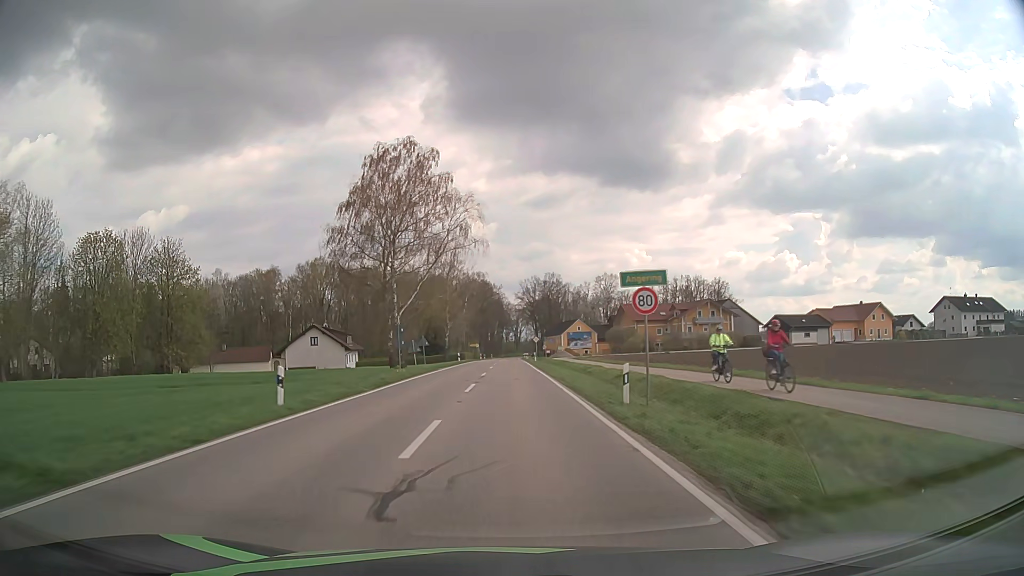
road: tertiary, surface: asphalt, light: Day
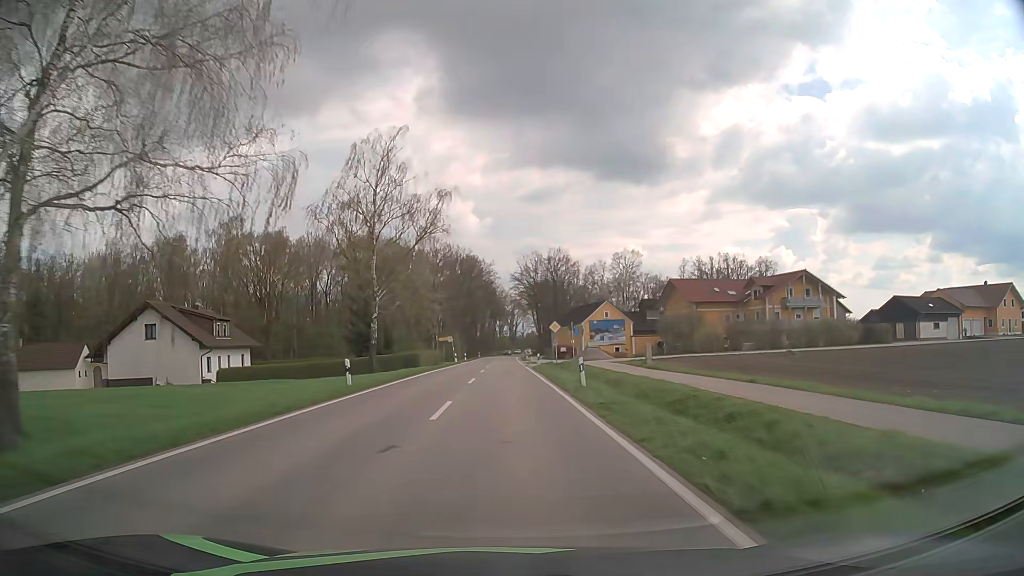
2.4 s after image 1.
(+0.2, +44.3) m; +1°
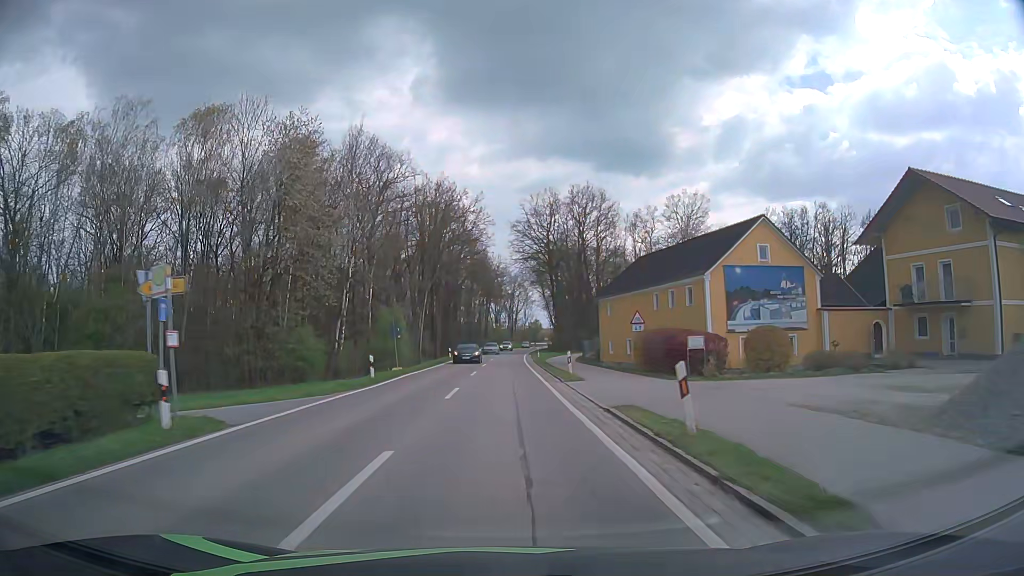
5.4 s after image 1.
(-0.1, +57.6) m; 0°
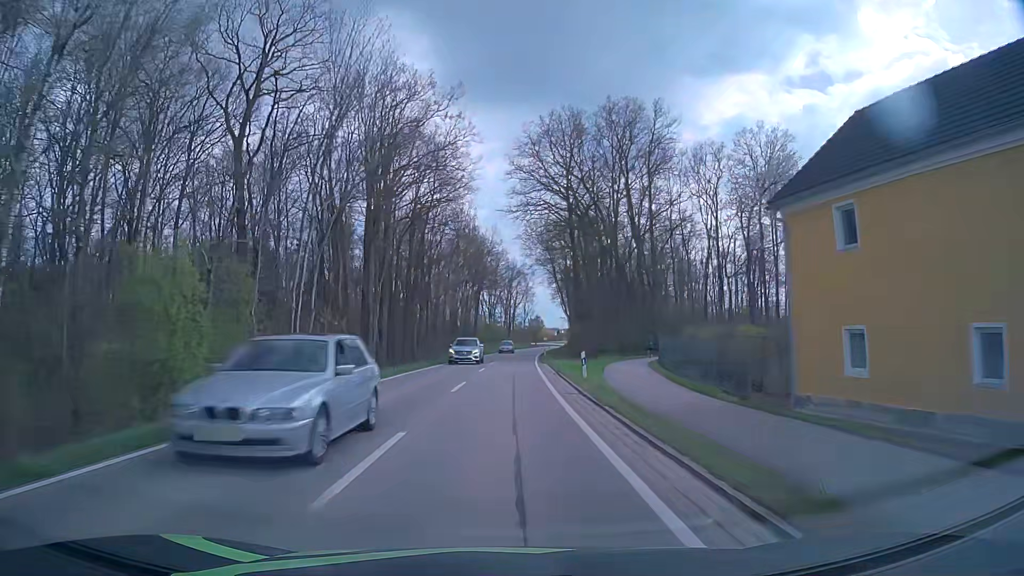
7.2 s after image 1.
(+0.1, +35.8) m; 0°
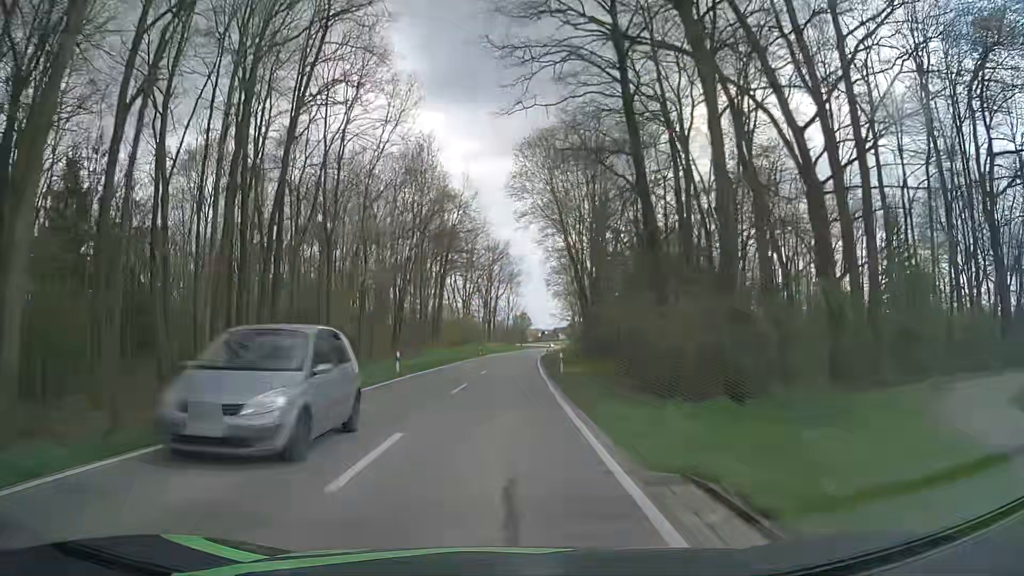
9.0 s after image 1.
(+0.6, +36.6) m; +2°
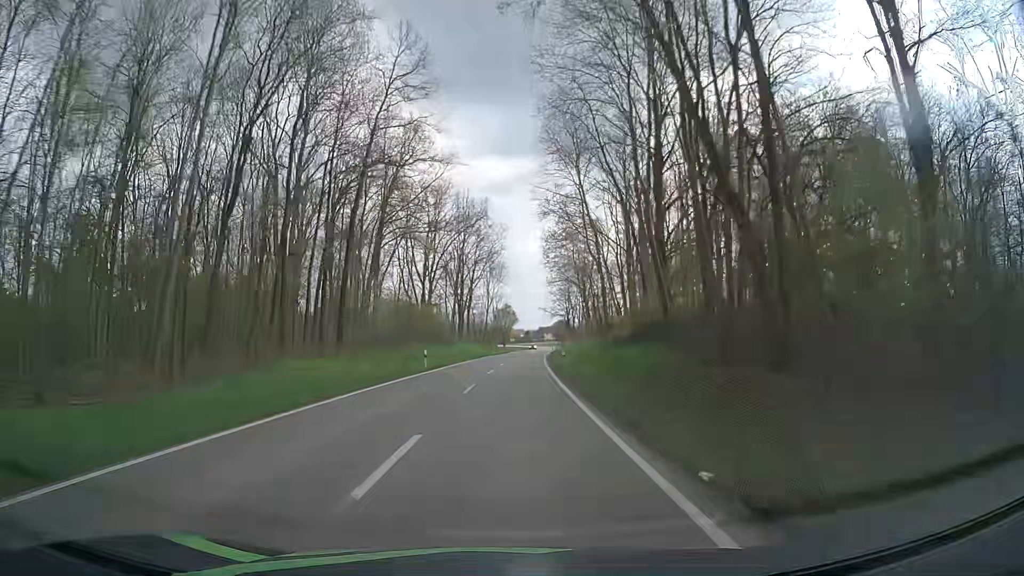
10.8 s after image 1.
(+0.2, +37.2) m; +1°
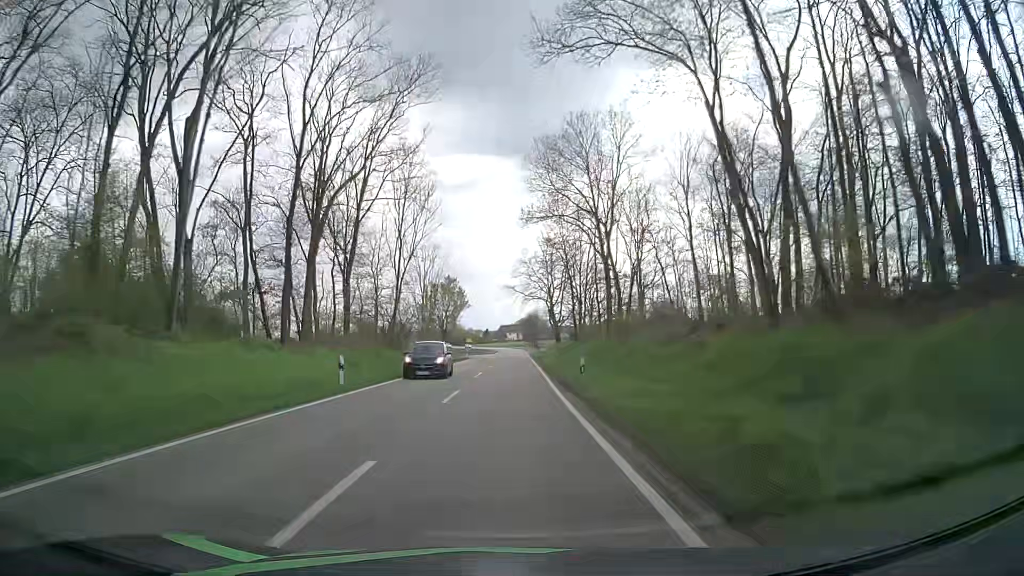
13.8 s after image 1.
(+2.4, +63.3) m; +3°
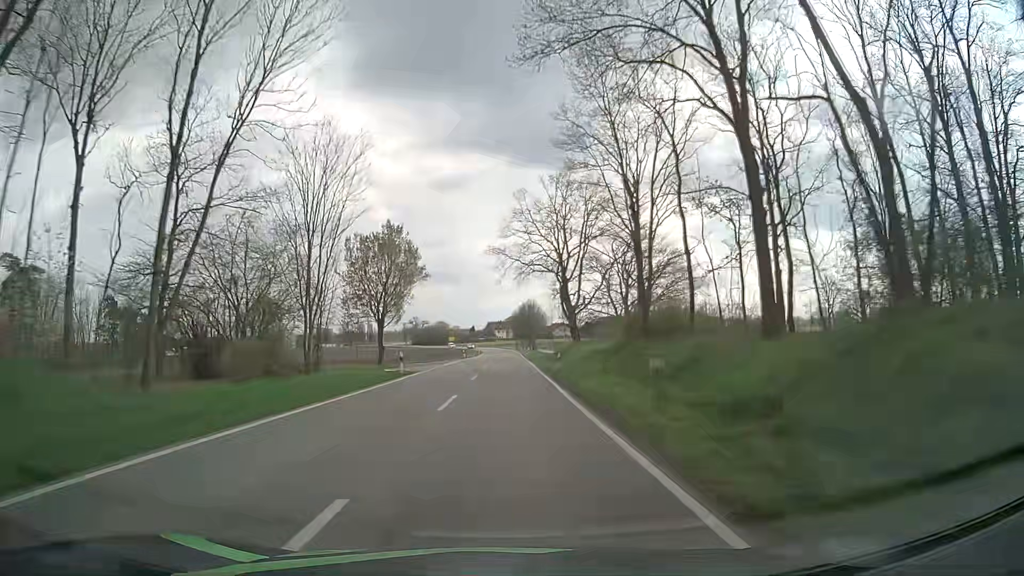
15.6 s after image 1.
(+0.5, +38.1) m; +1°
(0, +10) (0, +20) (0, +30) (0, +40) (0, +50) (0, +60) (0, +70) (0, +80) (0, +90) (0, +100) m
